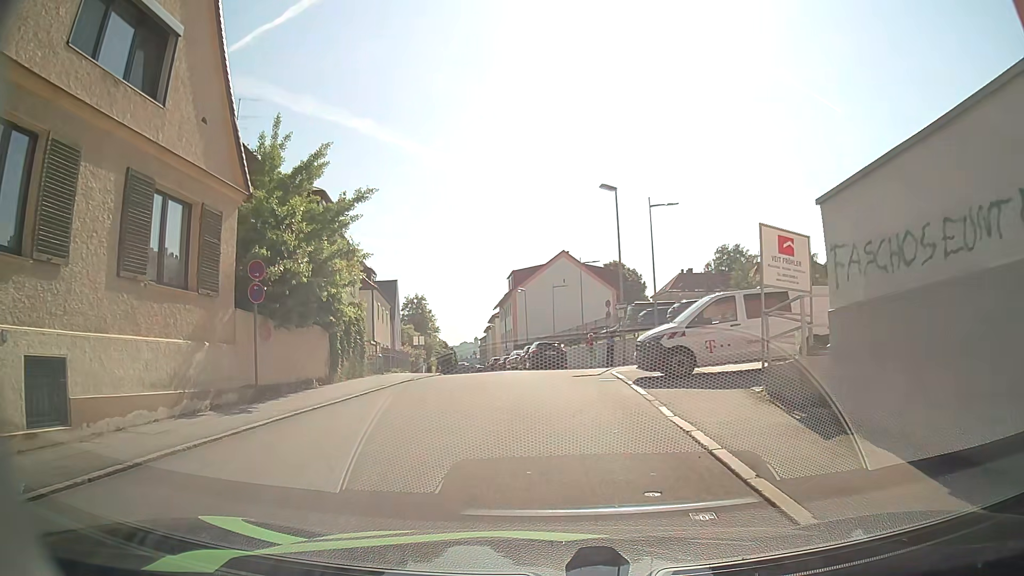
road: residential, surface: asphalt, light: Day
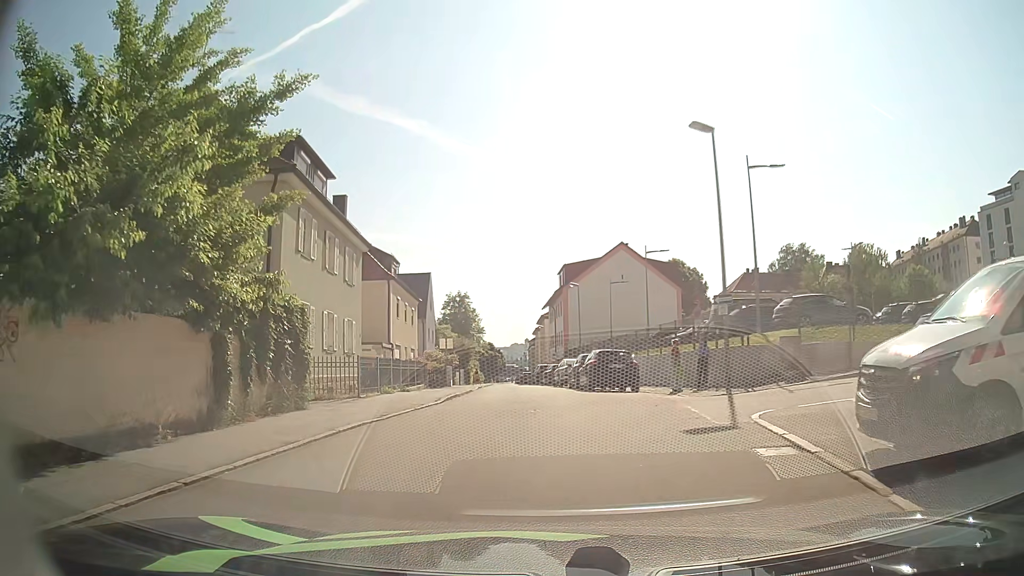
(-0.2, +9.9) m; -4°
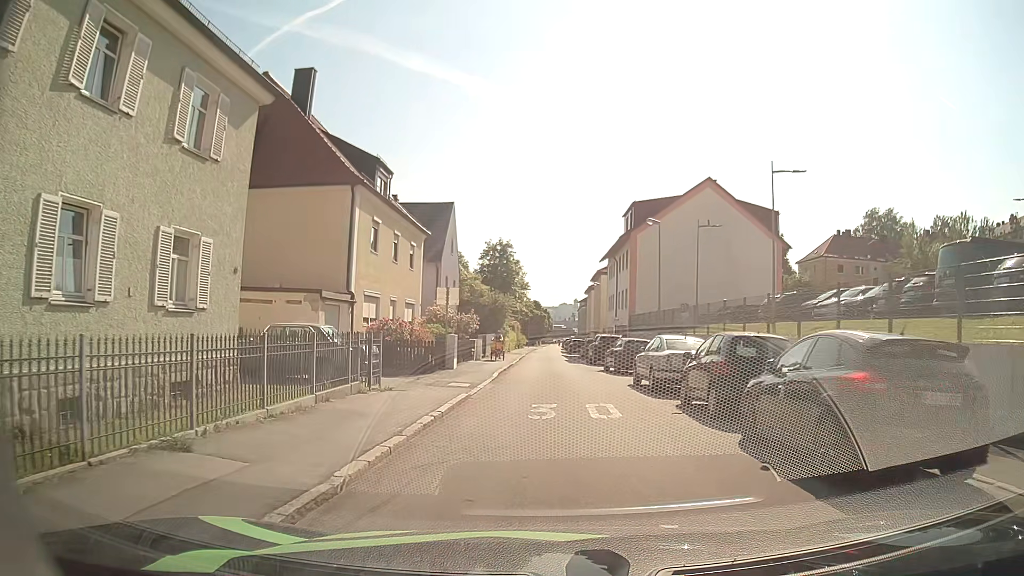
(-0.6, +17.1) m; -4°
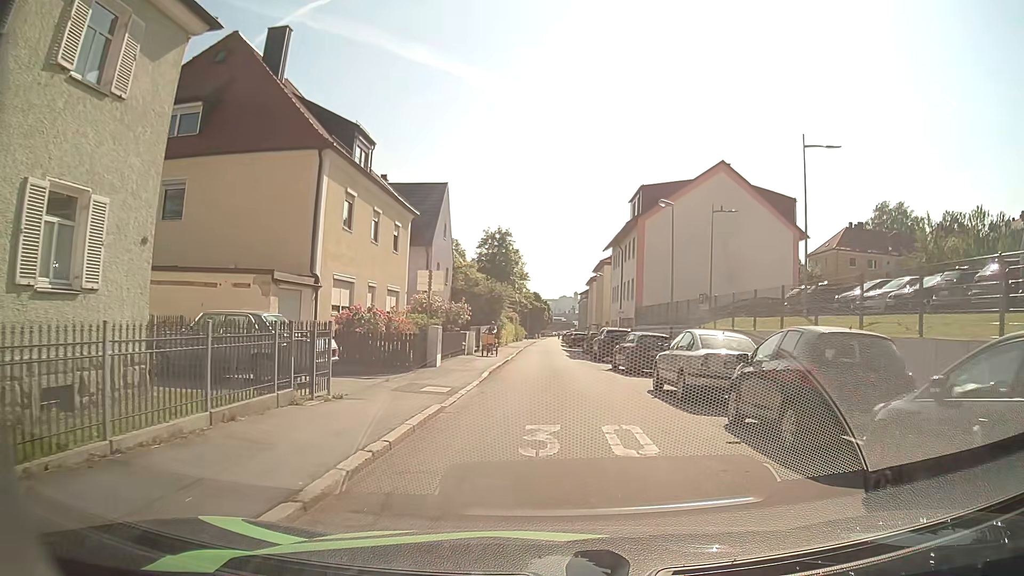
(0.0, +3.8) m; 0°
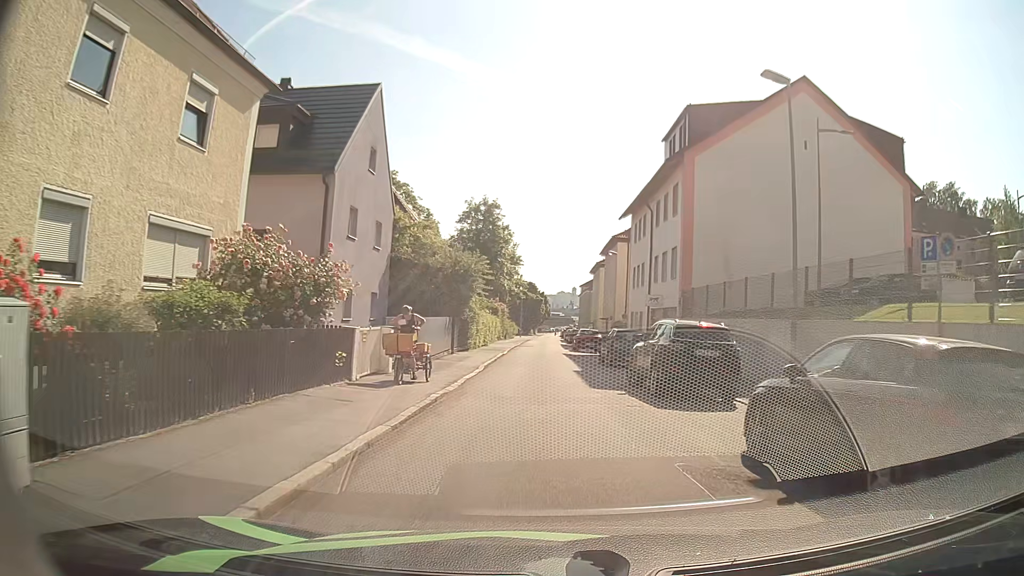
(+0.3, +18.1) m; +1°
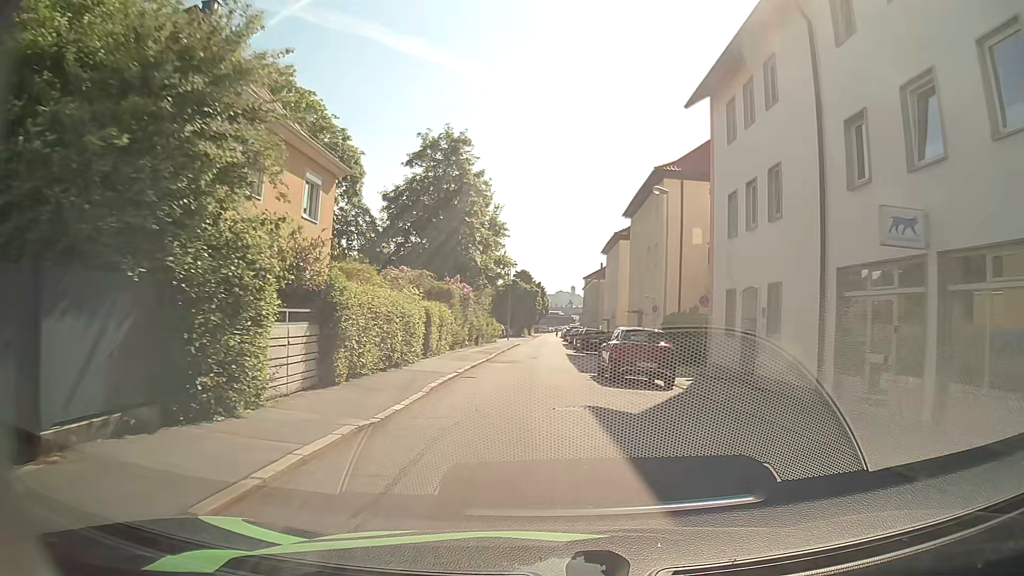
(-0.1, +26.1) m; -1°
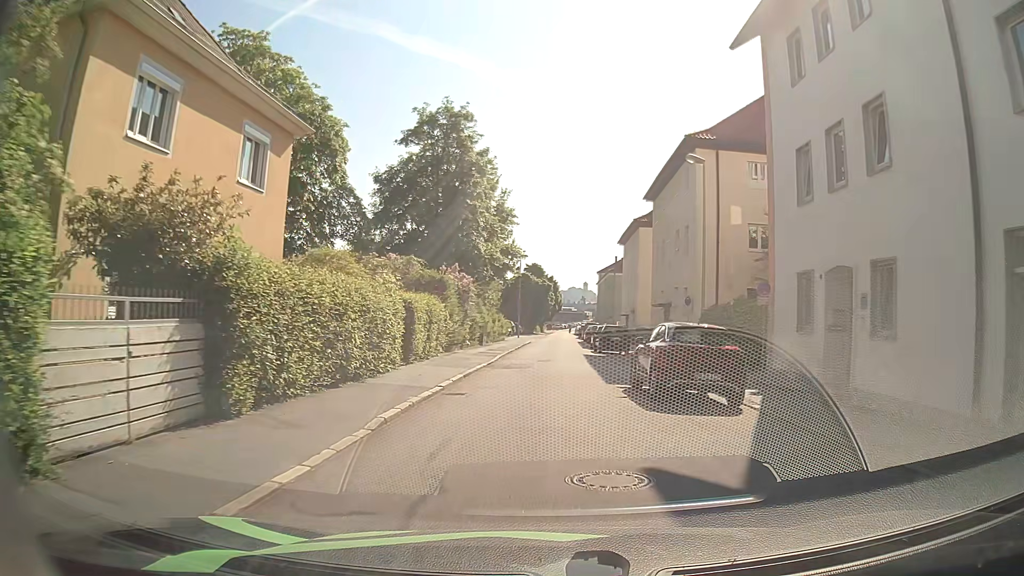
(0.0, +5.3) m; 0°
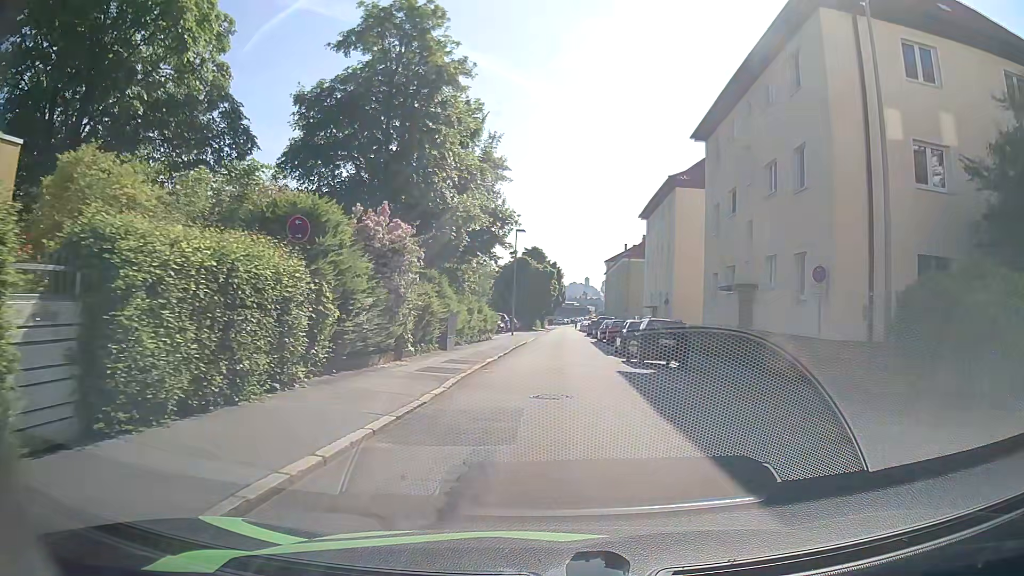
(-0.1, +14.3) m; 0°
(0, +10) (0, +20) (0, +30) (0, +40) (+1, +50) (+1, +60) (+1, +70) (+1, +80) (+1, +90) (+2, +100) m
